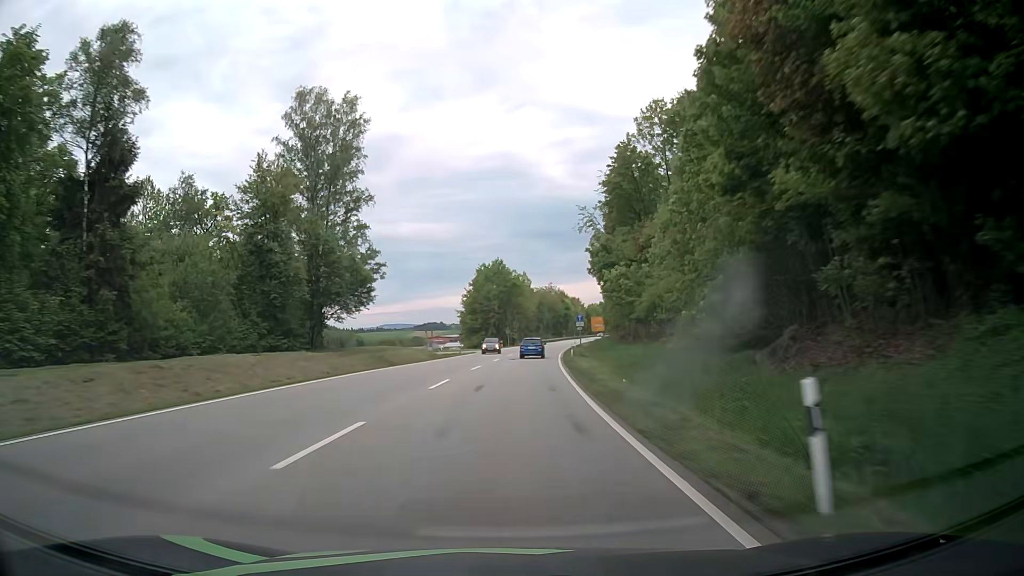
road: primary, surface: asphalt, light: Day
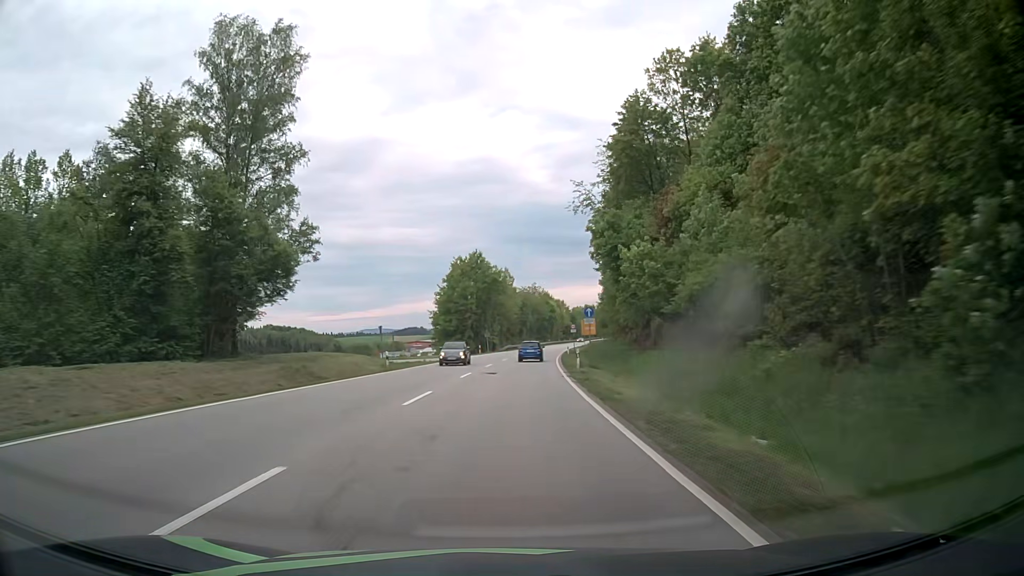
(+0.3, +15.8) m; +2°
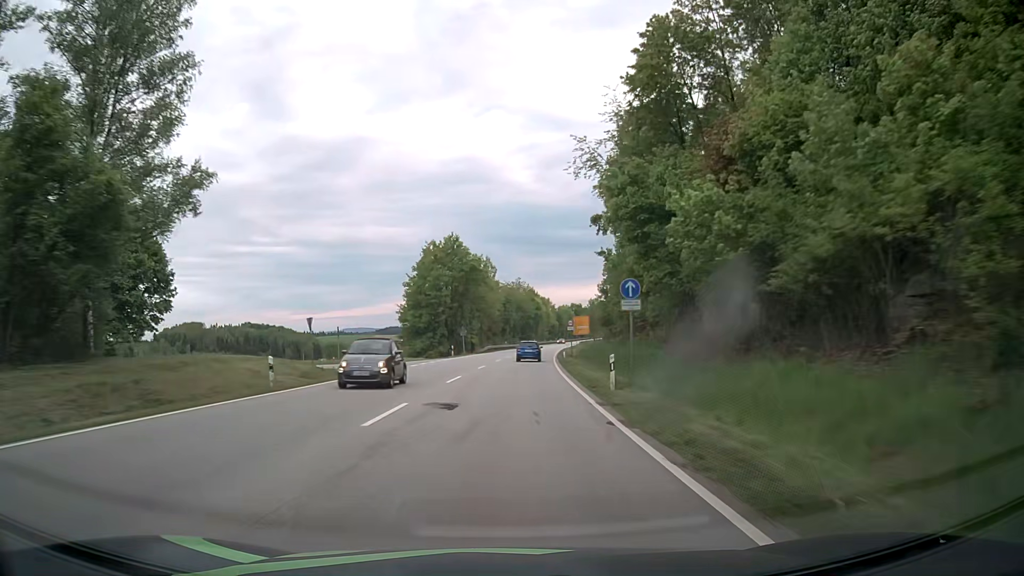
(+0.2, +15.8) m; +1°
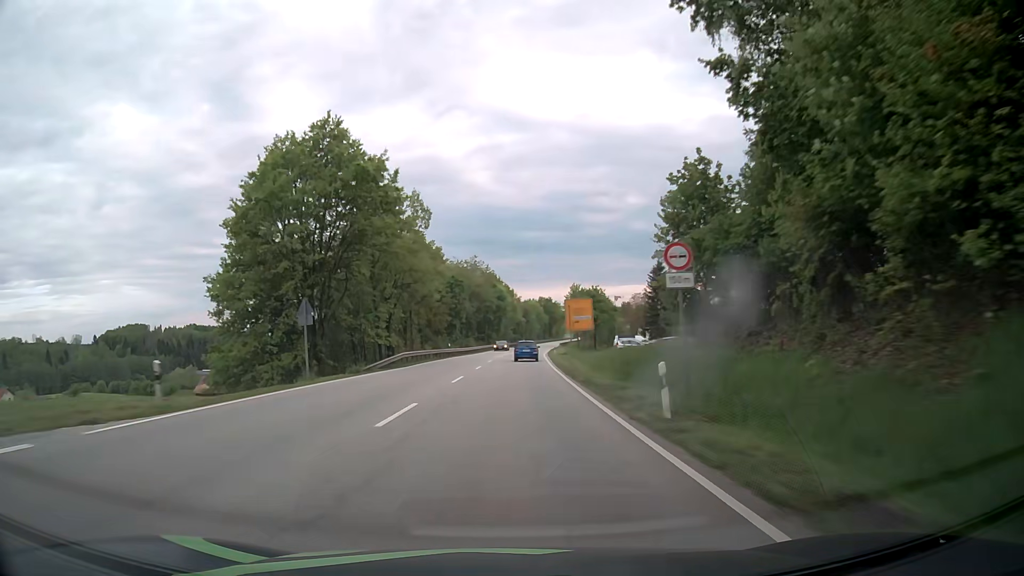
(+1.7, +47.3) m; +3°
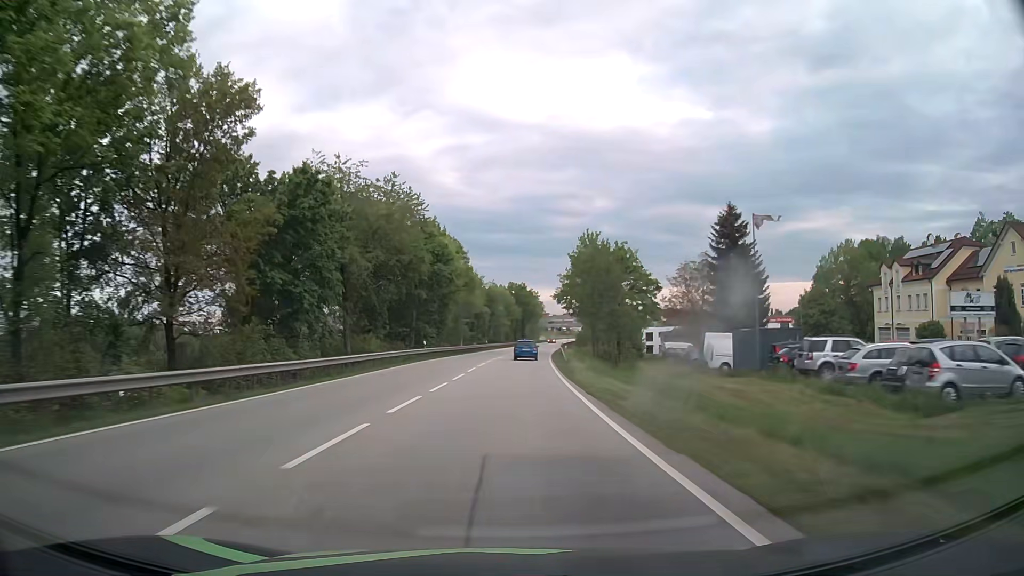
(+2.1, +63.2) m; +3°
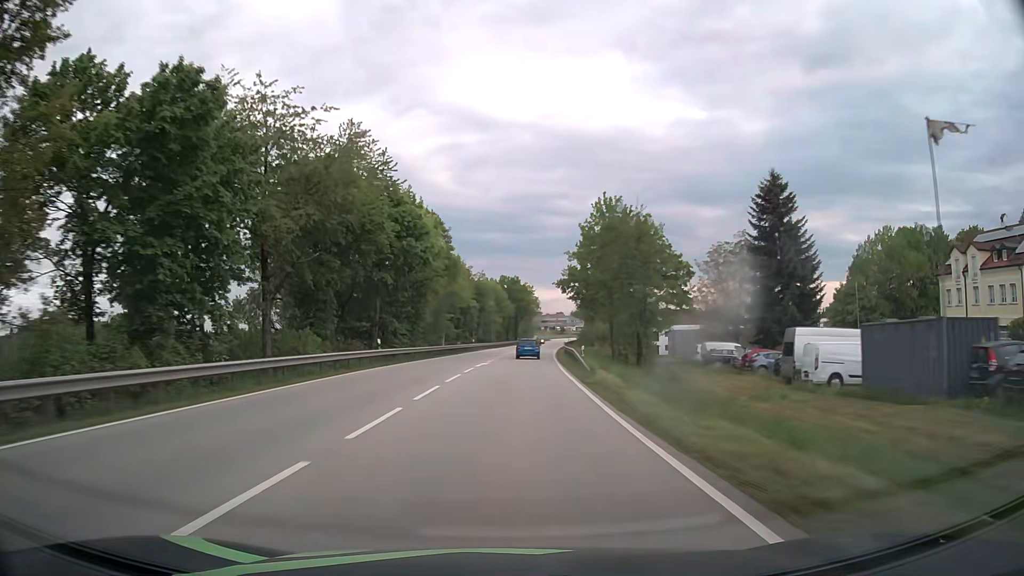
(+0.1, +15.8) m; +1°
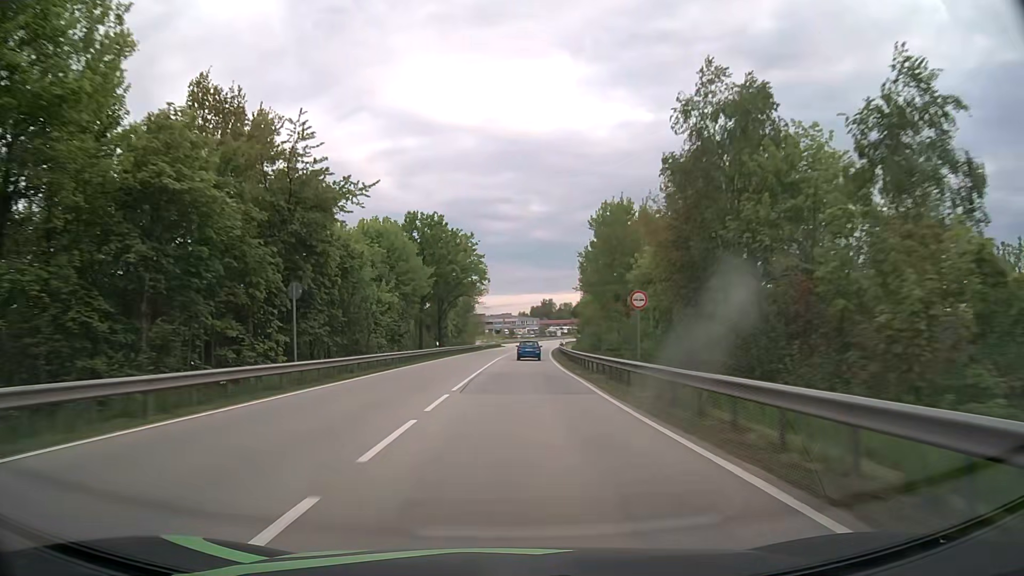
(+3.0, +78.8) m; +5°
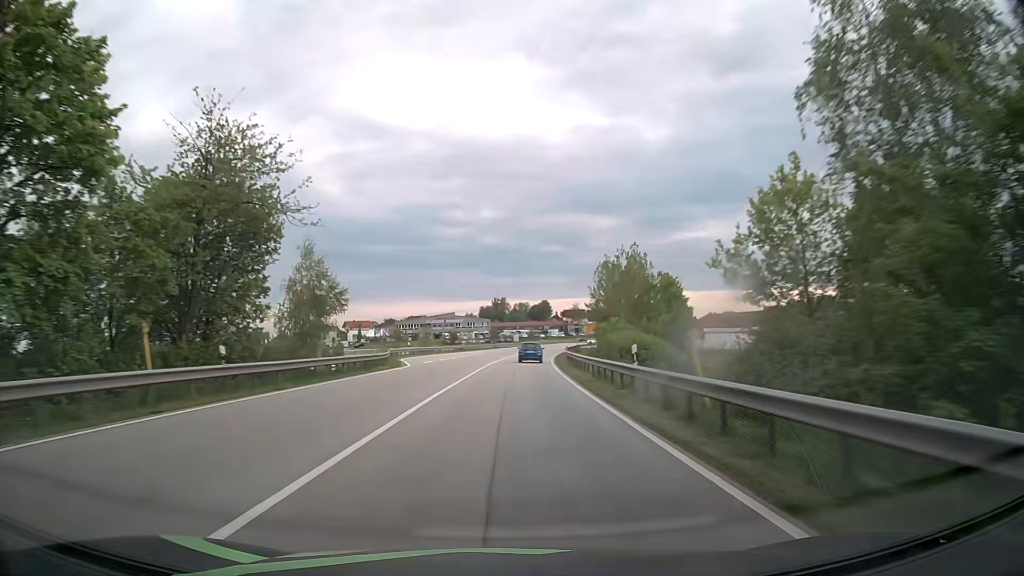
(+2.9, +78.8) m; +4°
(0, +10) (0, +20) (0, +30) (+1, +40) (+1, +50) (+2, +60) (+3, +70) (+4, +80) (+5, +90) (+6, +100) m
